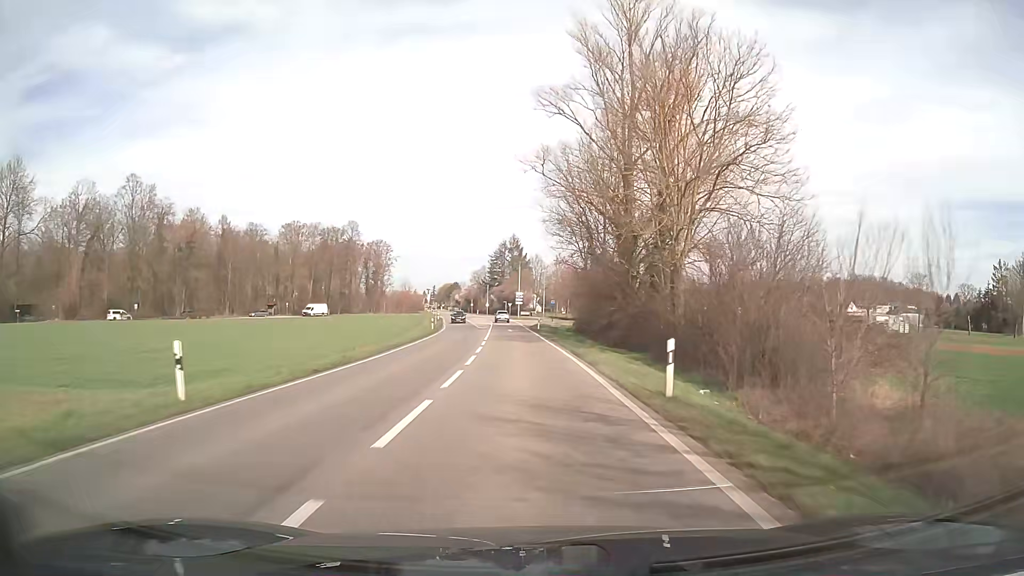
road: secondary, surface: asphalt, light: Day
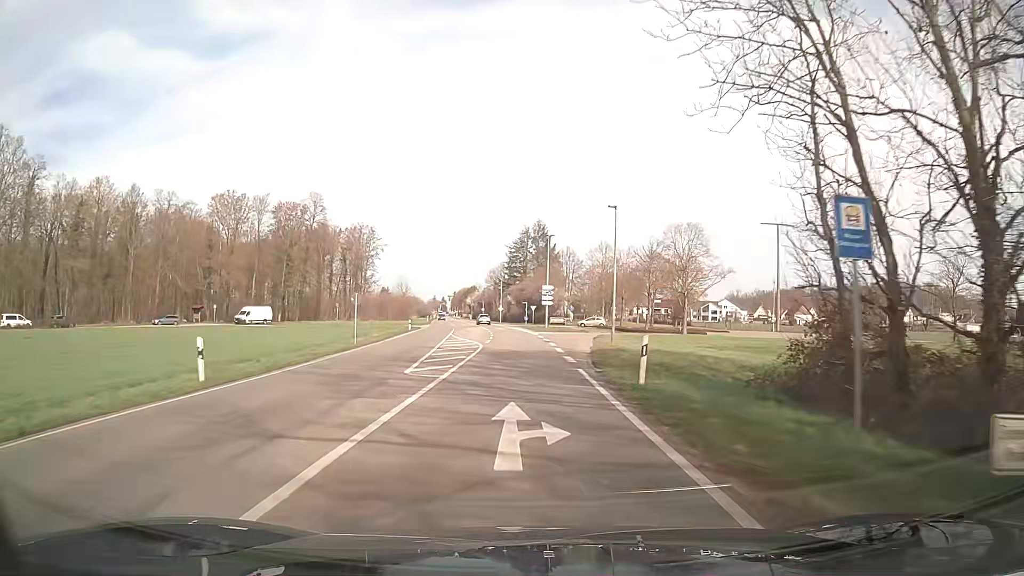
(-1.1, +47.3) m; -3°
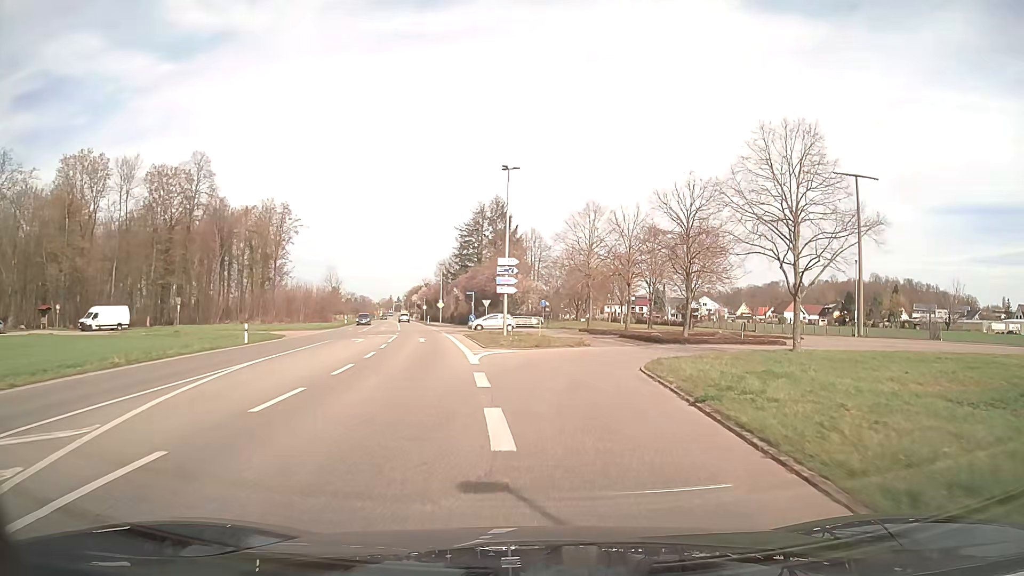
(+1.1, +32.1) m; +4°
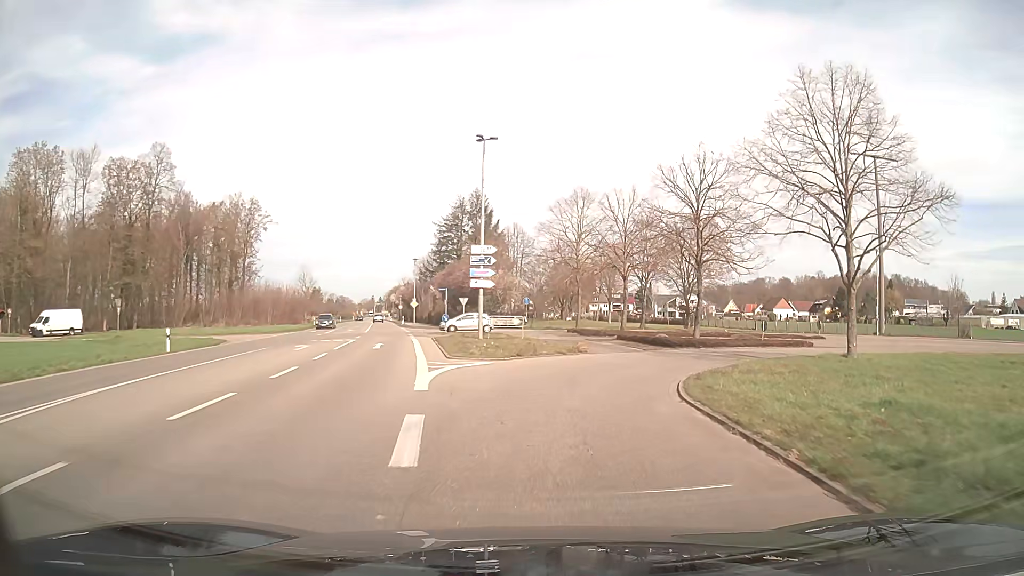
(+0.1, +6.6) m; +1°
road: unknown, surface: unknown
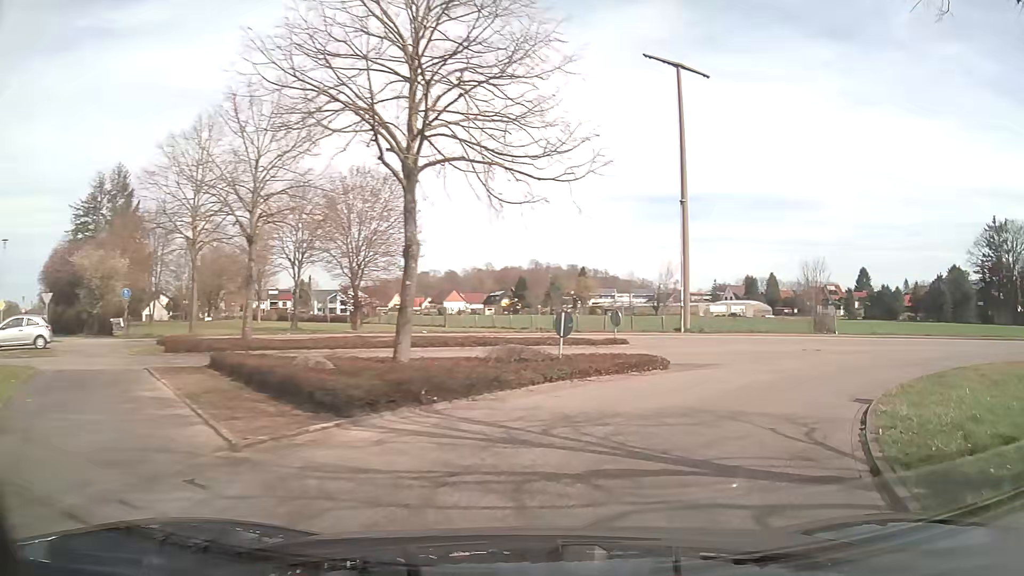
(+3.4, +20.7) m; +29°
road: unclassified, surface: asphalt
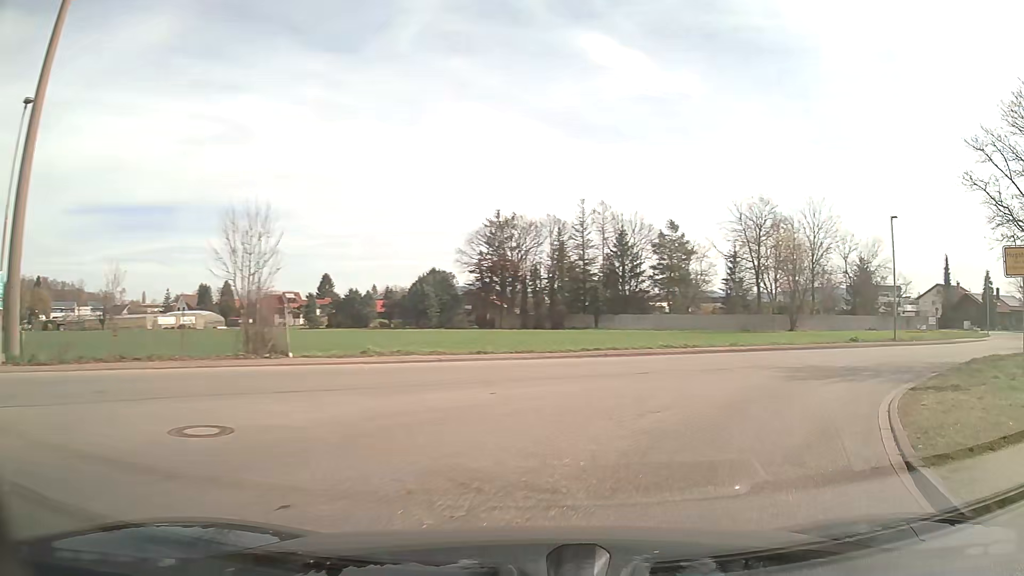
(+6.4, +15.9) m; +46°
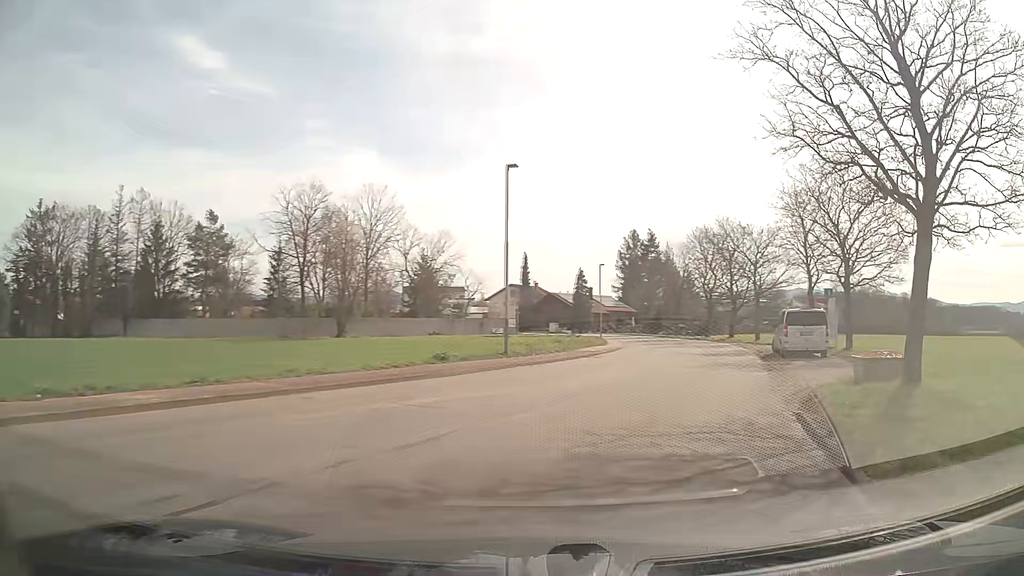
(+4.4, +12.7) m; +38°
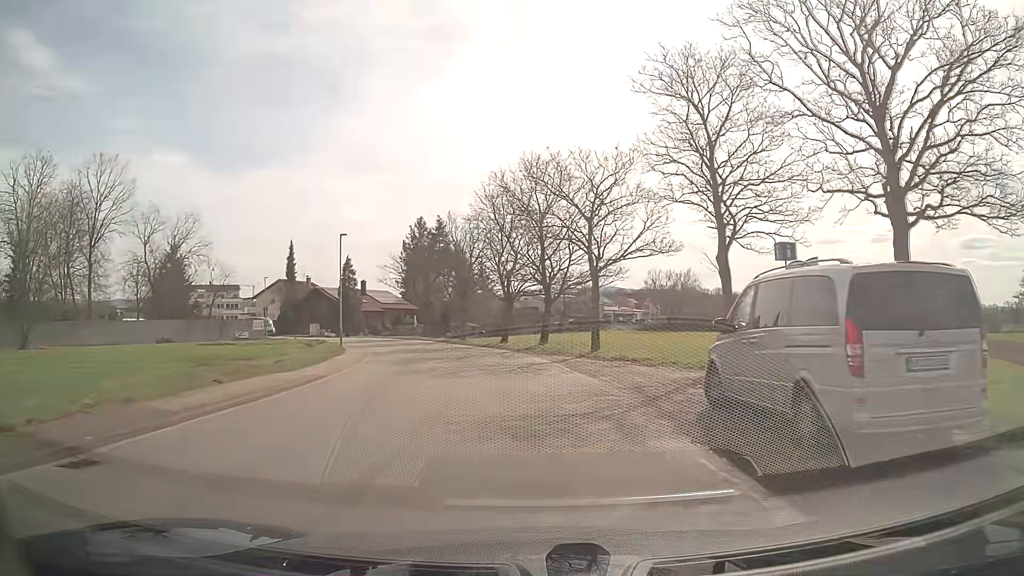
(+4.8, +19.6) m; +17°
(0, +10) (0, +20) (-2, +30) (-4, +40) (-7, +49) (-11, +58) (-17, +67) (-23, +74) (-30, +82) (-36, +89) m
